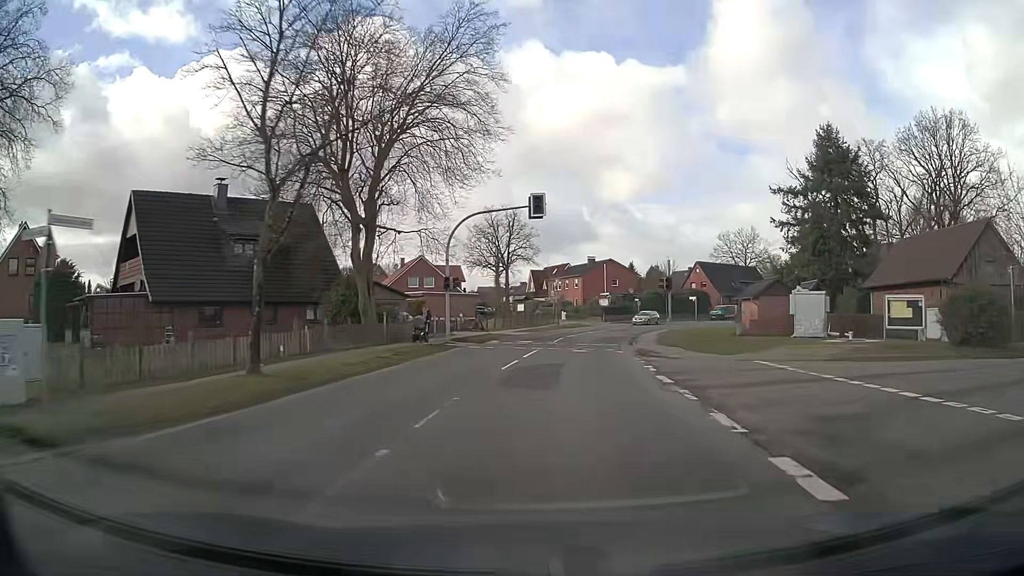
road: secondary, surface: asphalt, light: Day
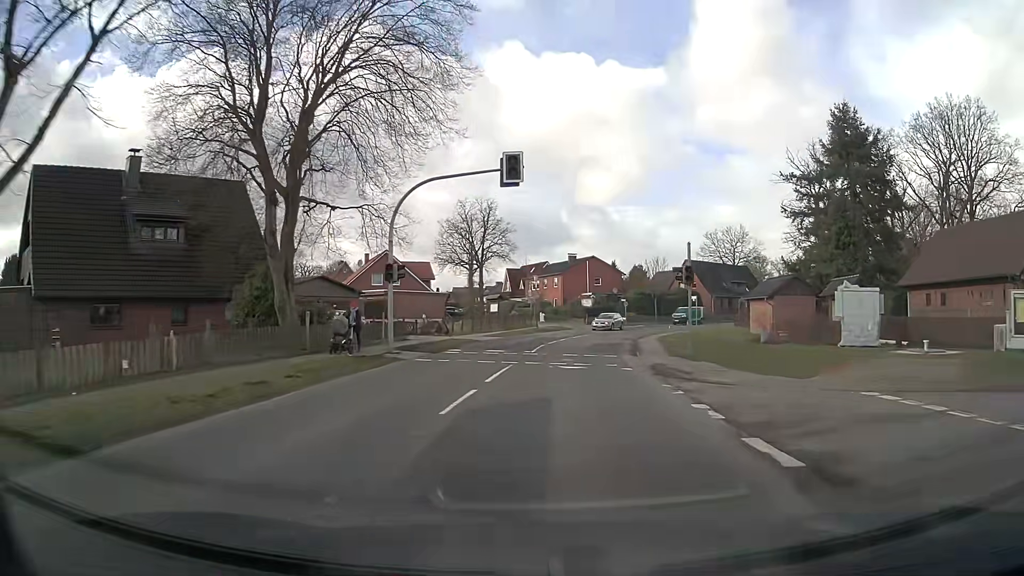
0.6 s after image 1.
(+0.1, +7.9) m; +2°
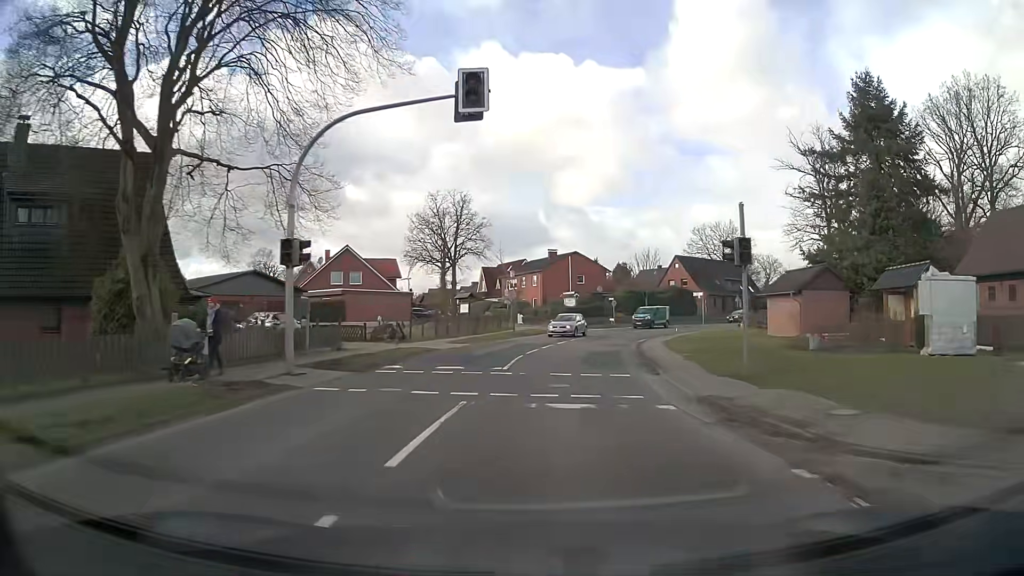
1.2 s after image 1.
(+0.2, +7.9) m; +2°
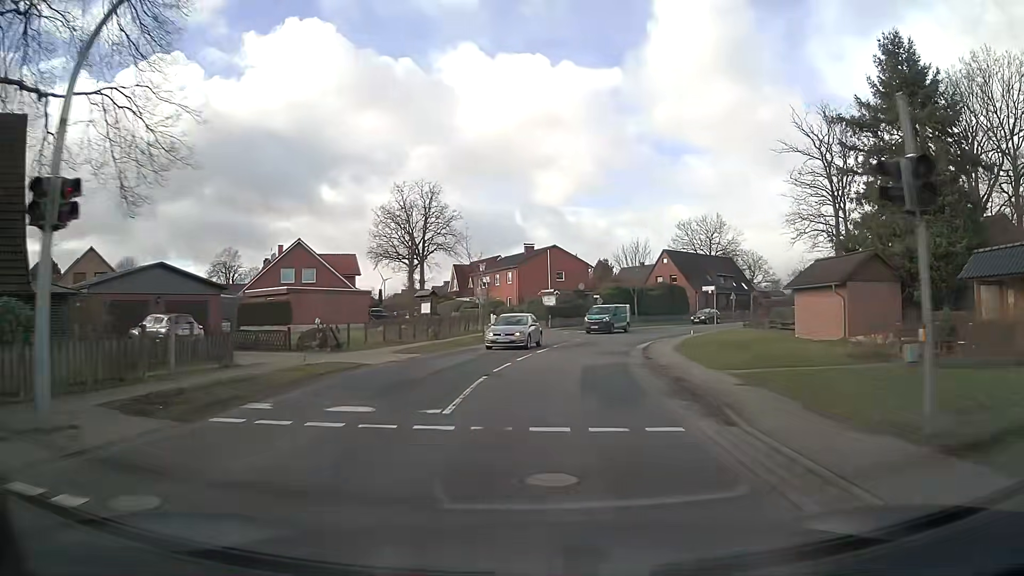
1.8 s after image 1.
(+0.1, +7.9) m; +2°
